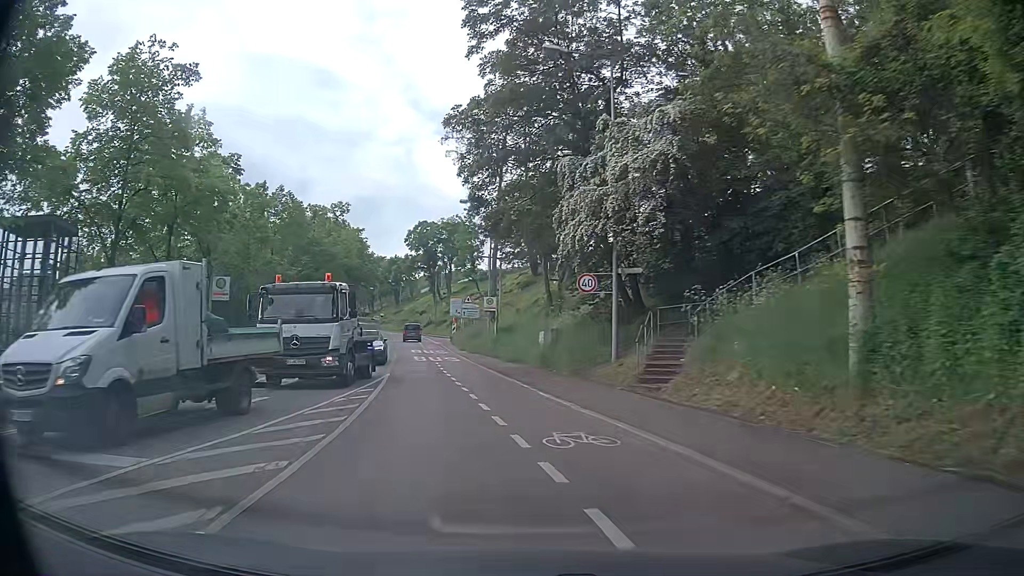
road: secondary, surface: asphalt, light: Day
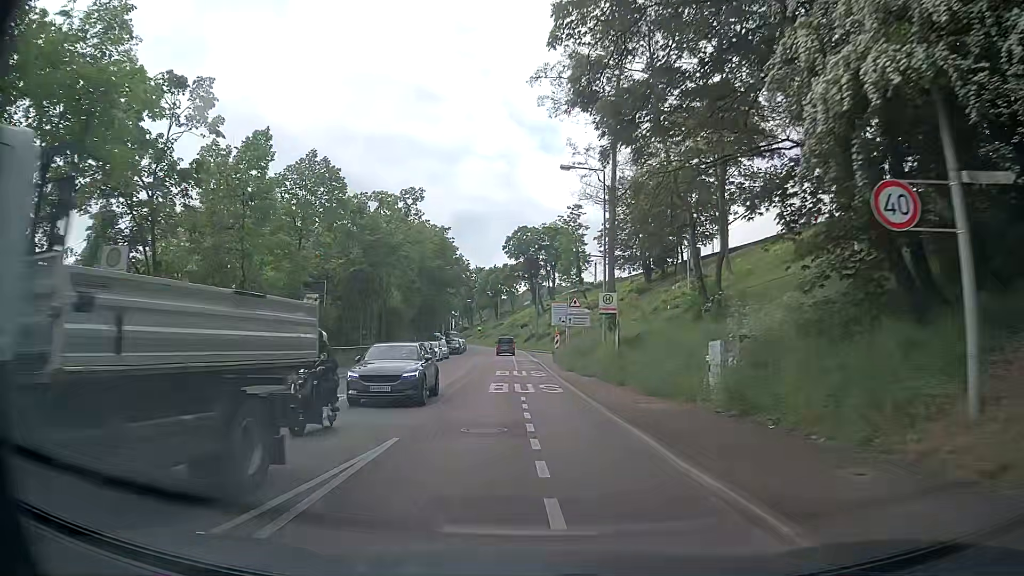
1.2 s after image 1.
(-1.1, +13.3) m; -9°
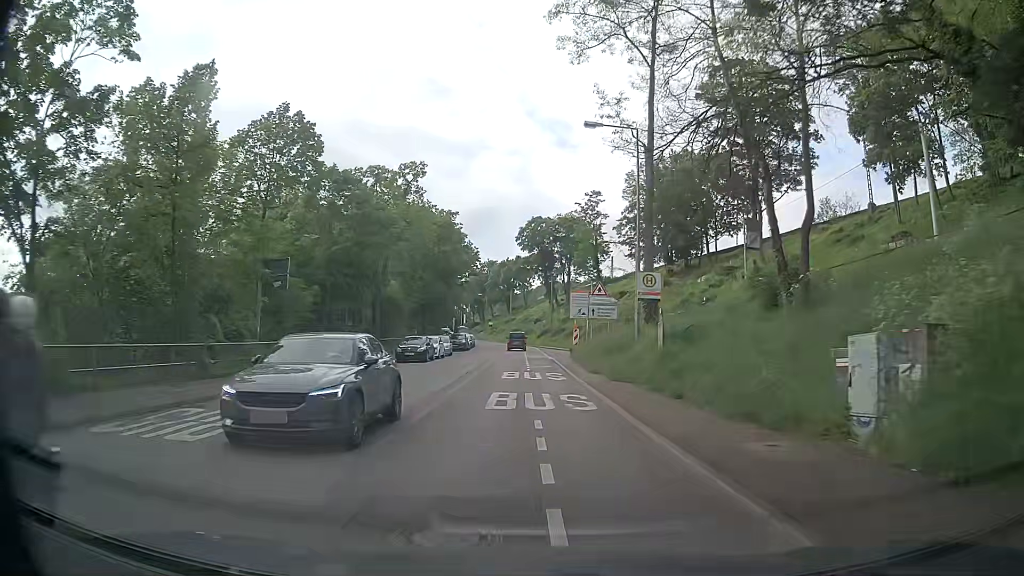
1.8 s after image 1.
(-0.2, +6.6) m; -1°
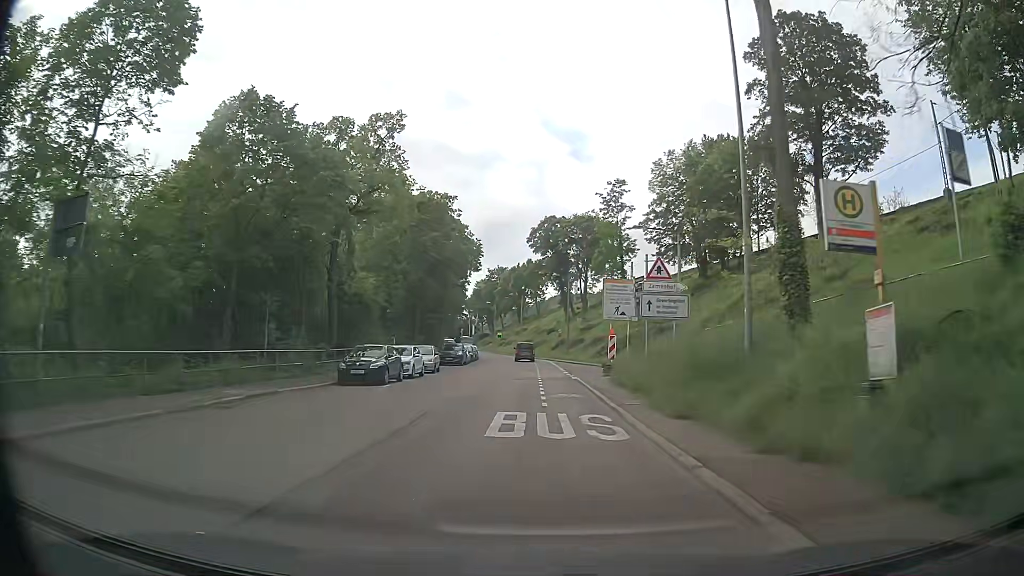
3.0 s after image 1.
(-0.2, +13.2) m; -1°
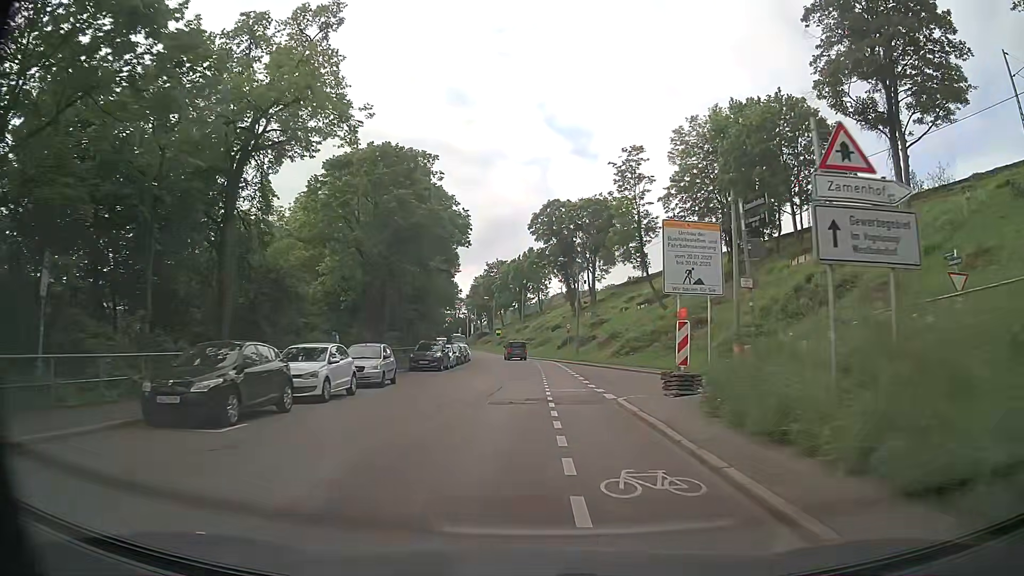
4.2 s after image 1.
(-0.1, +12.9) m; -1°
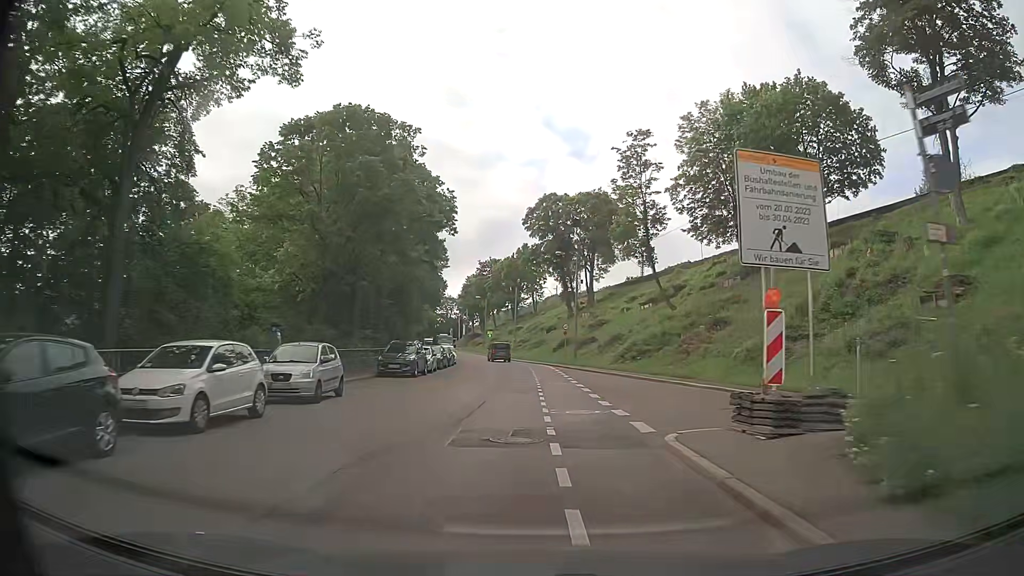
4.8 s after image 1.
(0.0, +6.4) m; +1°
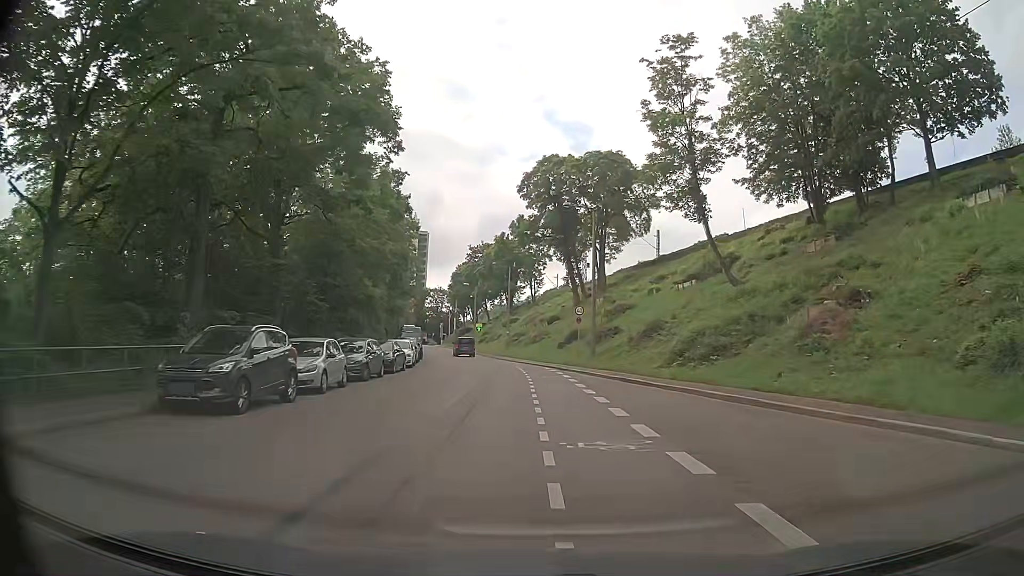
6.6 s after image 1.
(+0.1, +19.1) m; 0°
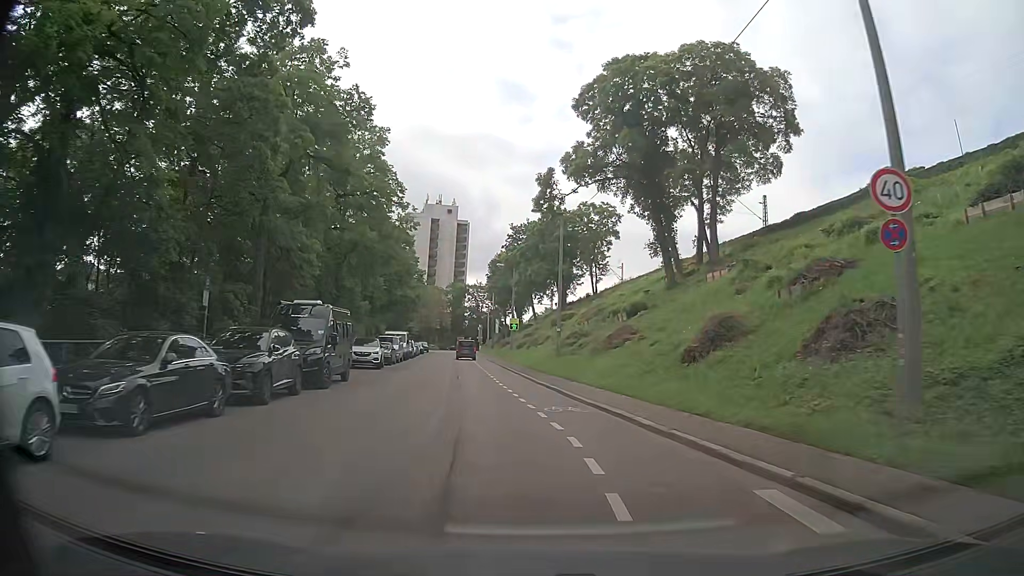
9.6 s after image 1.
(-1.0, +32.4) m; -5°
(0, +10) (-1, +20) (-2, +30) (-3, +40) (-4, +50) (-5, +60) (-7, +70) (-8, +80) (-9, +90) (-10, +99) m
